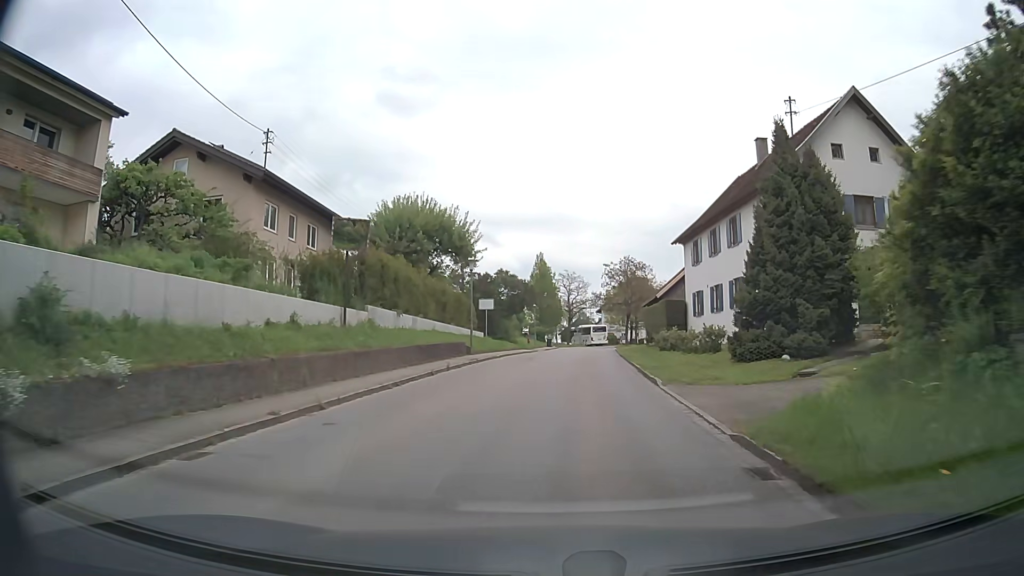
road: tertiary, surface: asphalt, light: Day
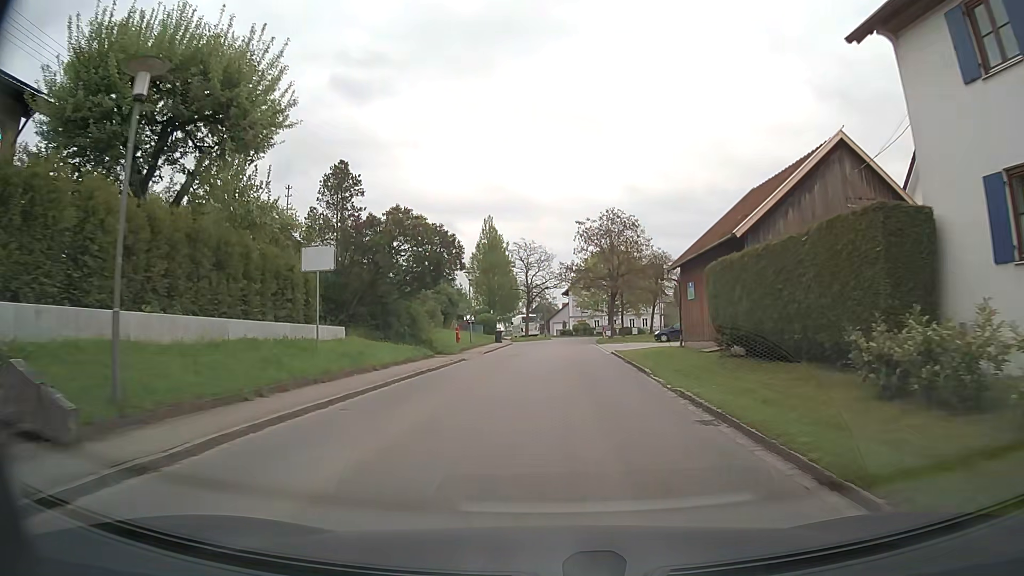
(+1.0, +26.3) m; +4°
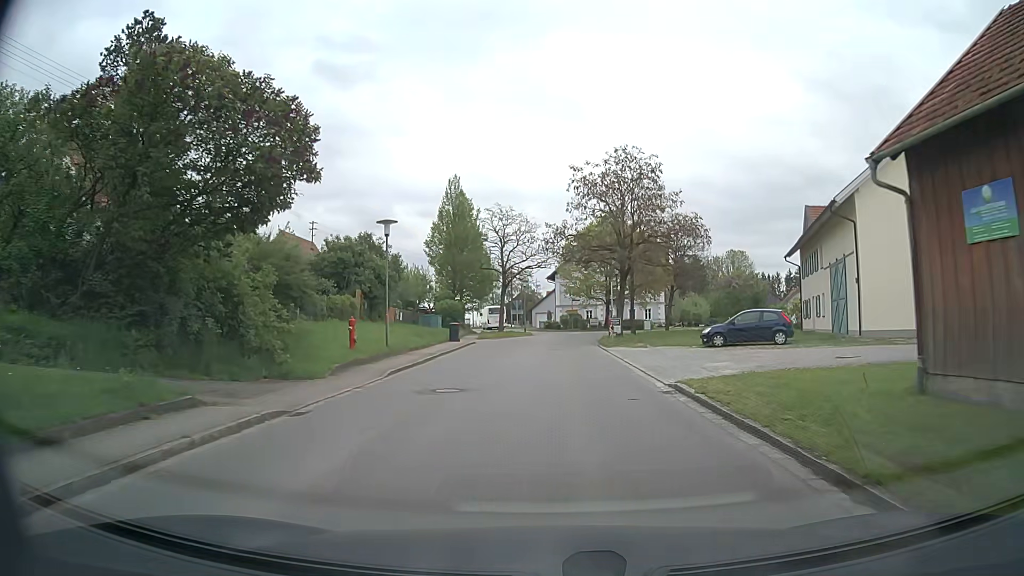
(+0.1, +18.0) m; +1°
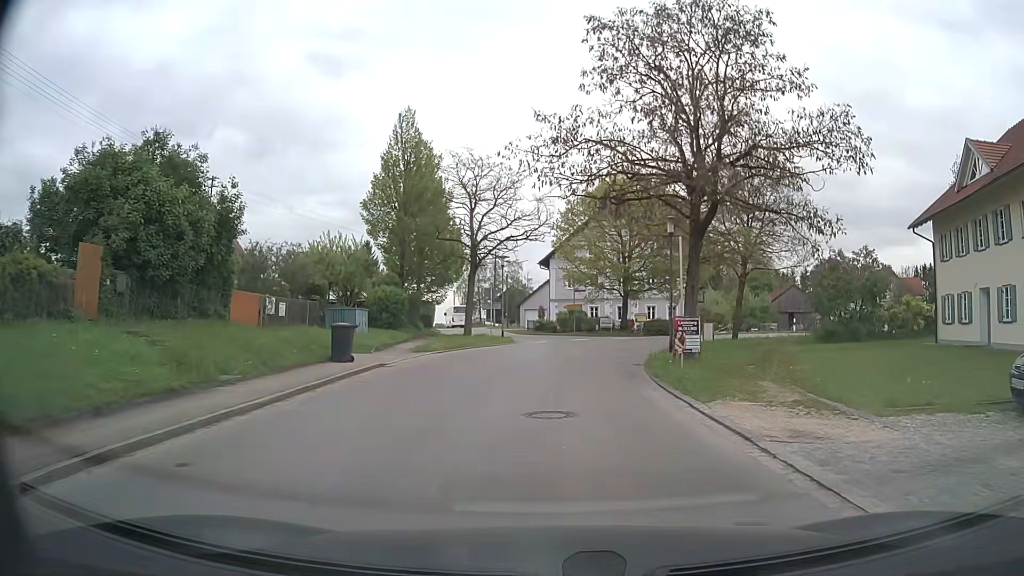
(+0.2, +20.2) m; +1°
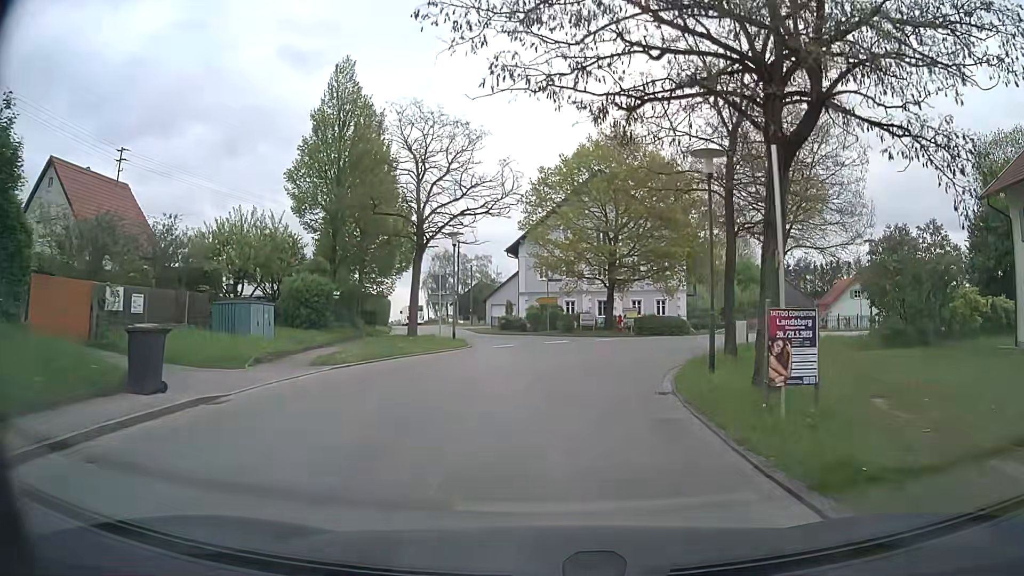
(+0.2, +8.6) m; +3°
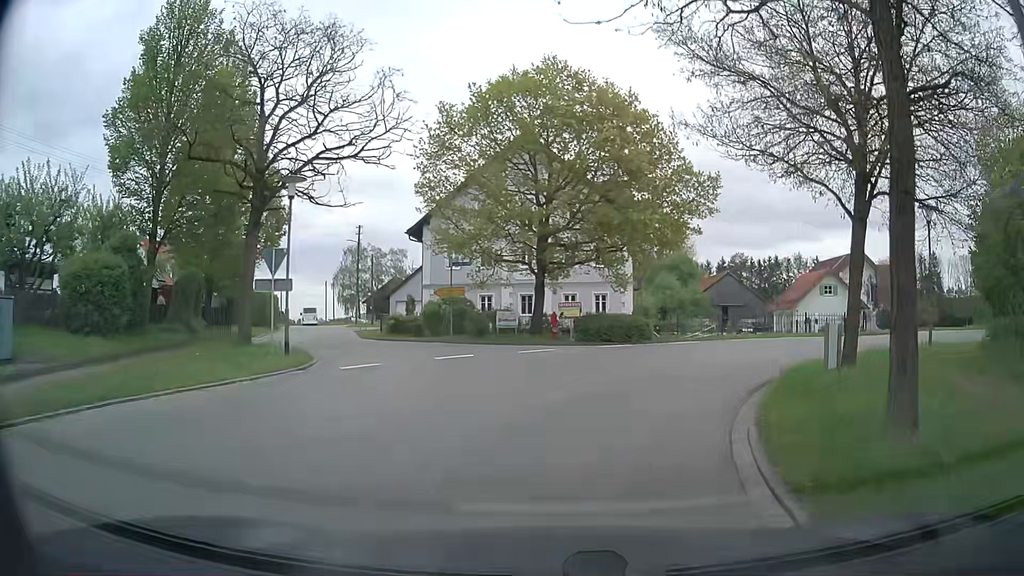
(+0.4, +10.8) m; +5°
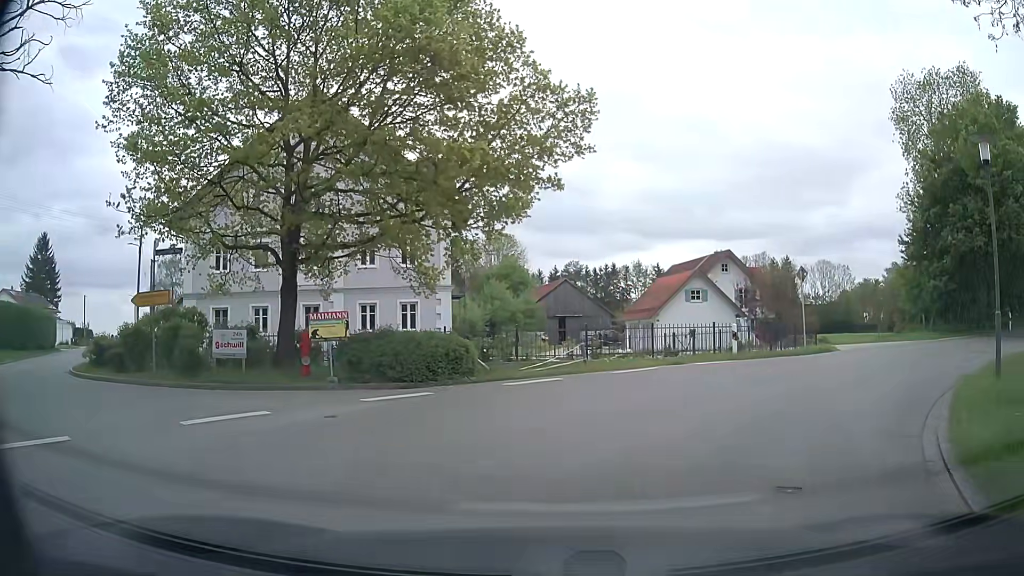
(+1.4, +10.5) m; +16°
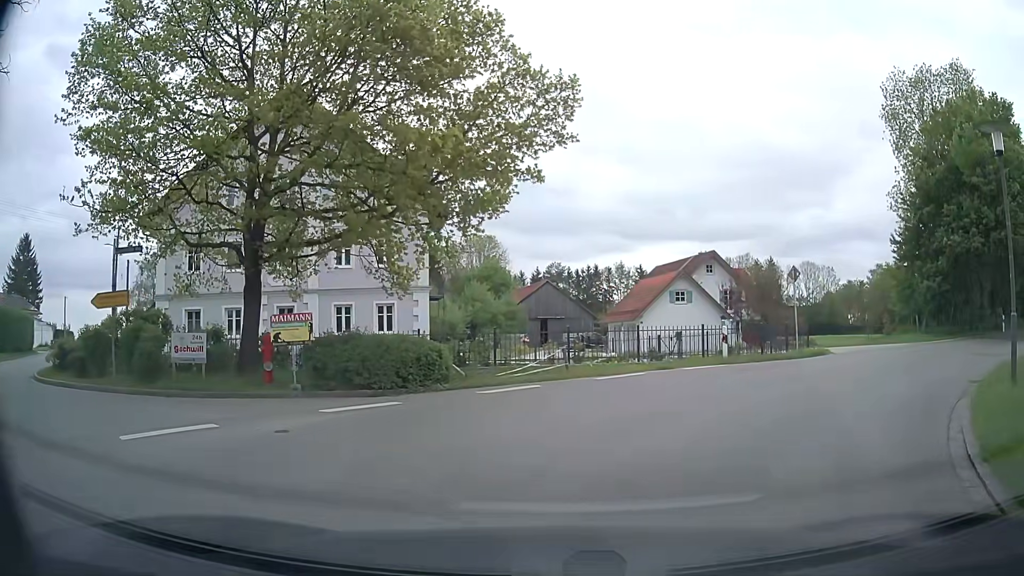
(0.0, +1.0) m; +3°
